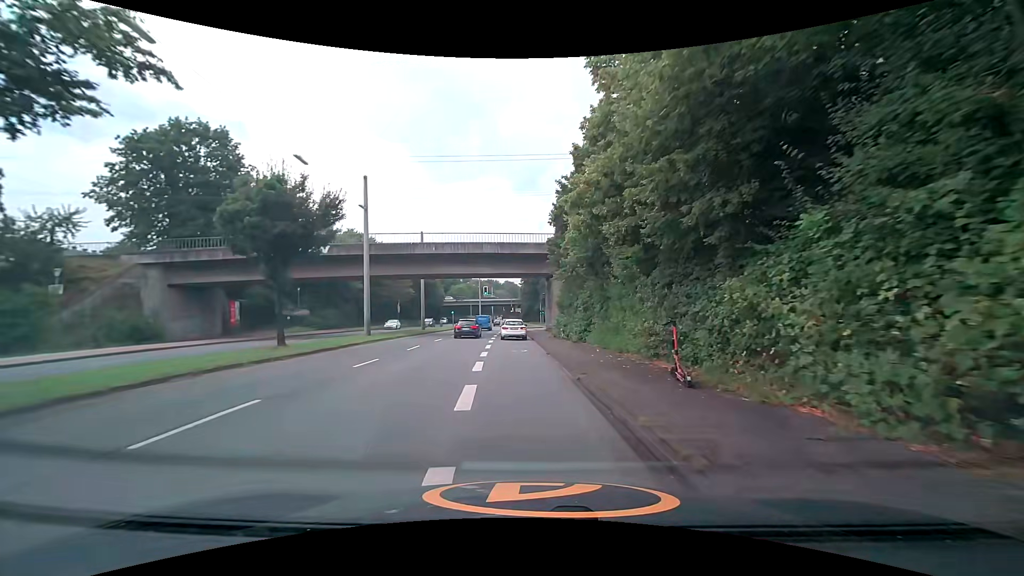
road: secondary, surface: asphalt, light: Day
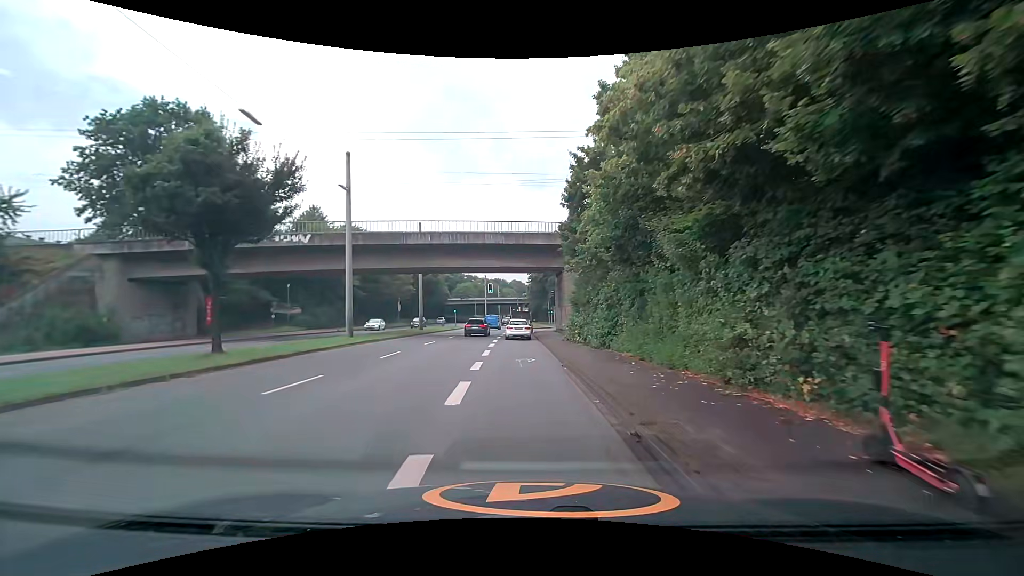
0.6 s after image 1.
(0.0, +5.4) m; -1°
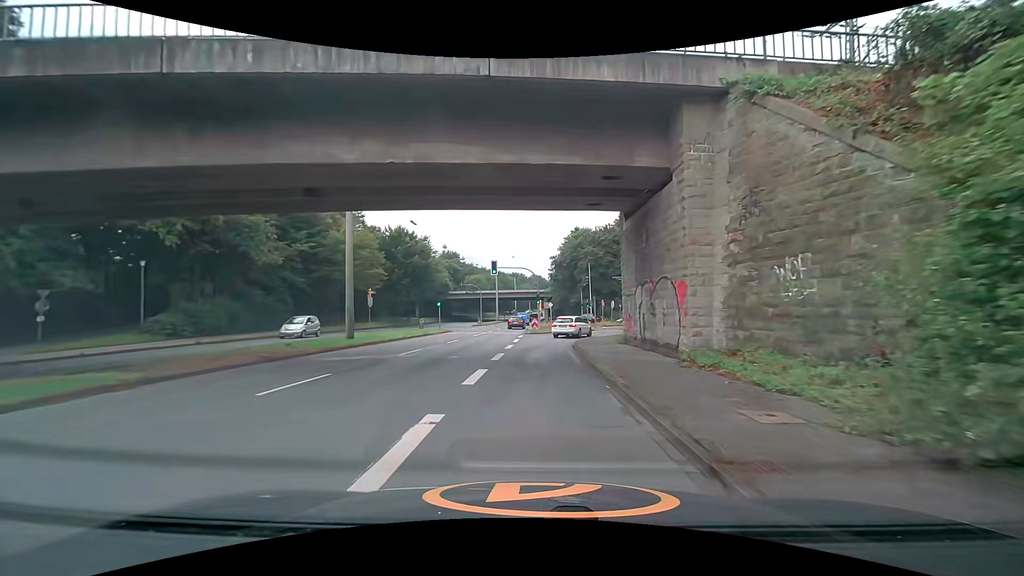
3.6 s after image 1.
(-0.5, +27.3) m; -1°
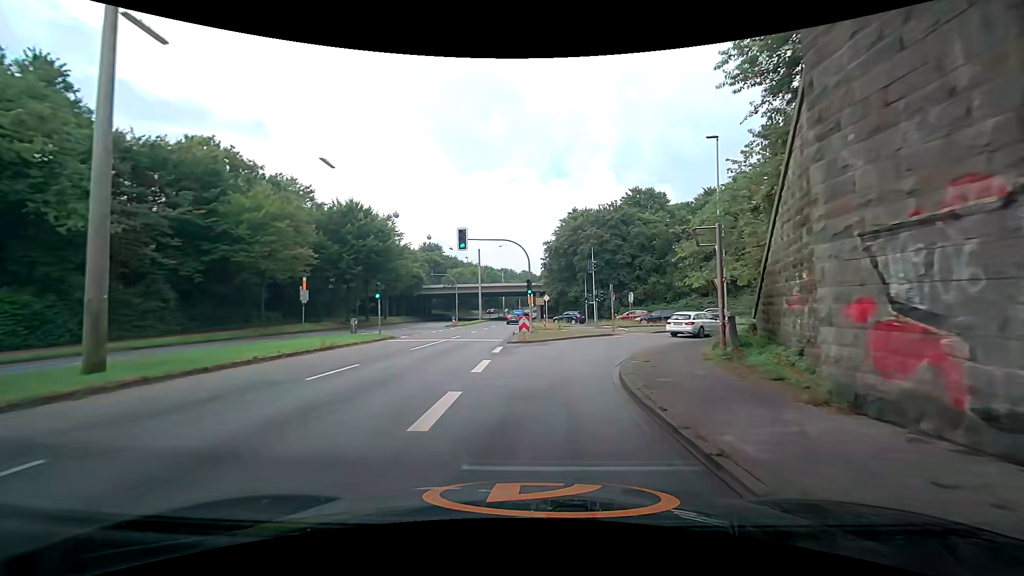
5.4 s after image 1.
(0.0, +15.9) m; +2°
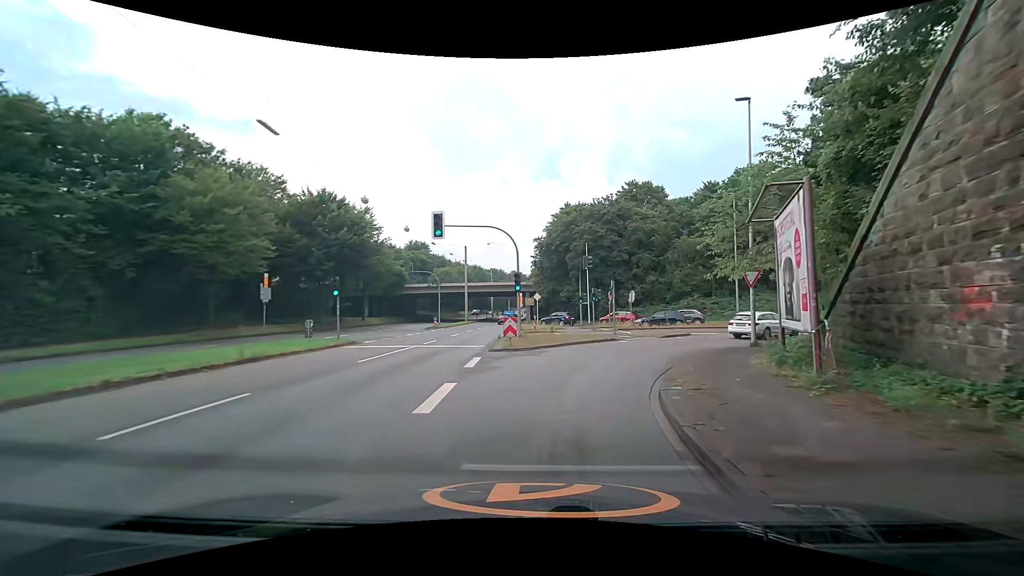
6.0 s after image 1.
(0.0, +4.8) m; -1°
